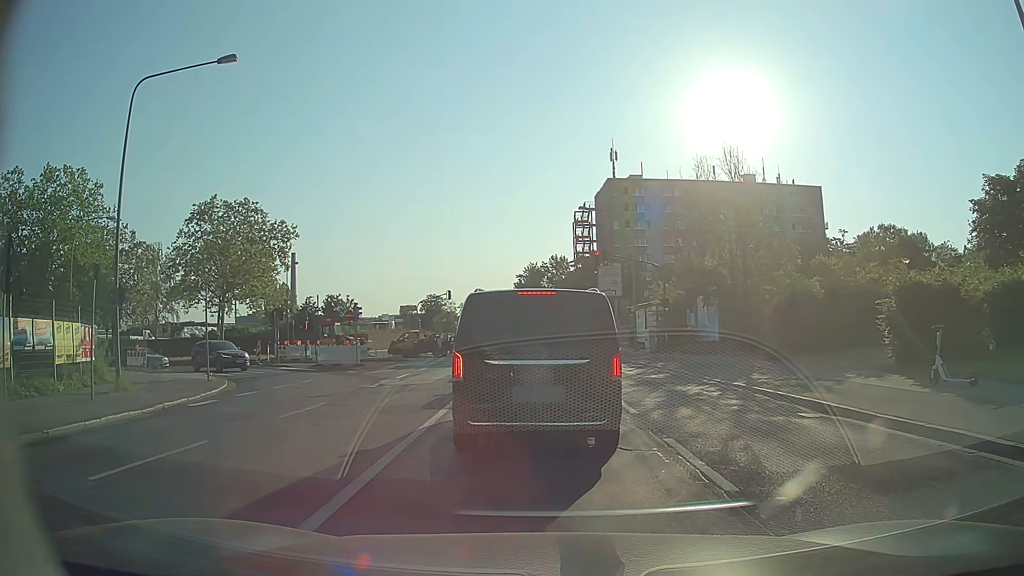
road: secondary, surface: sett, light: Day
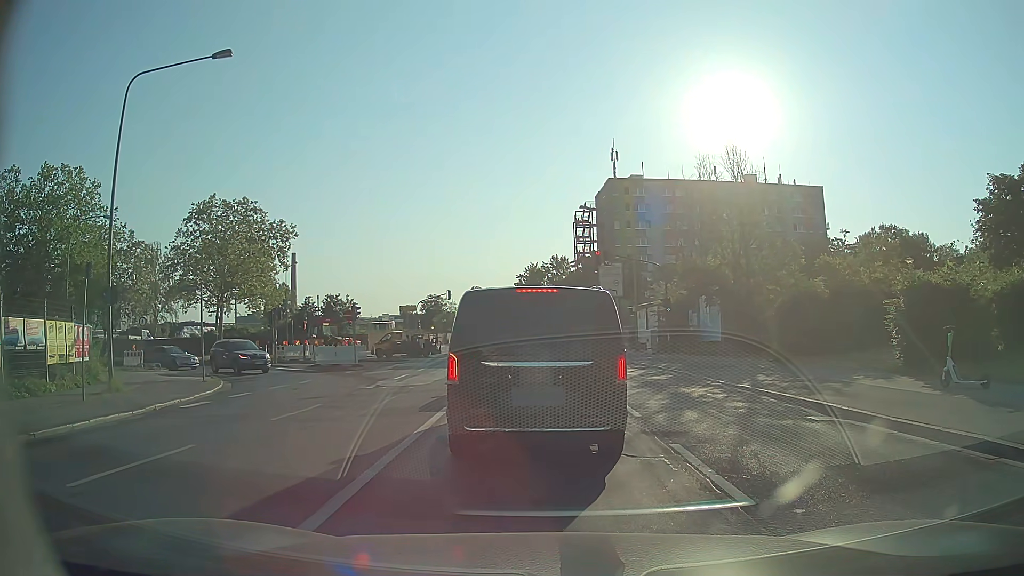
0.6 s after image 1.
(0.0, +0.4) m; 0°
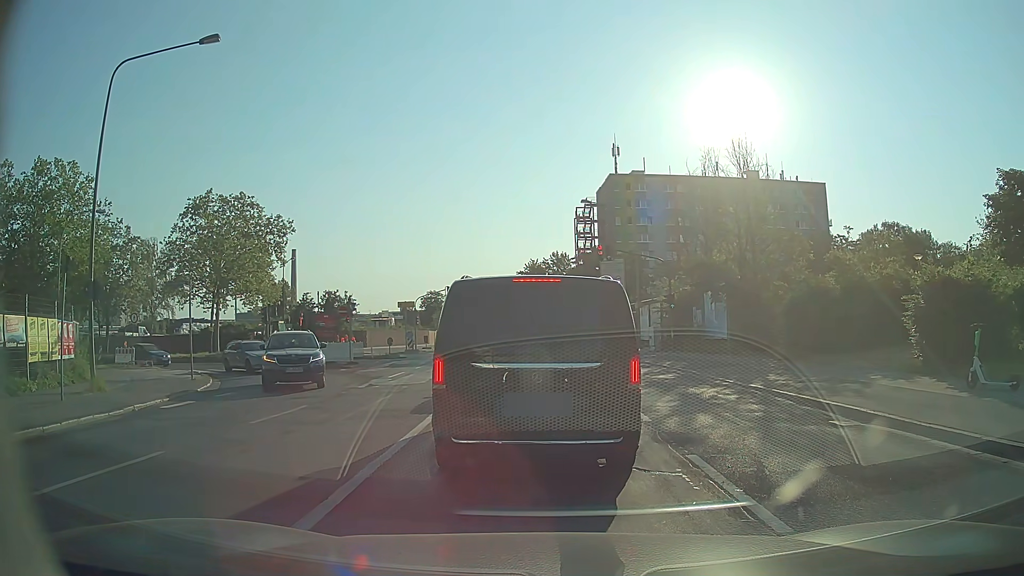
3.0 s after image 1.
(0.0, +0.9) m; 0°
(0, +10) (-1, +20) (-1, +30) (-2, +40) (-6, +49) (-14, +54) (-24, +55) (-34, +55) (-44, +55) (-54, +54) m
